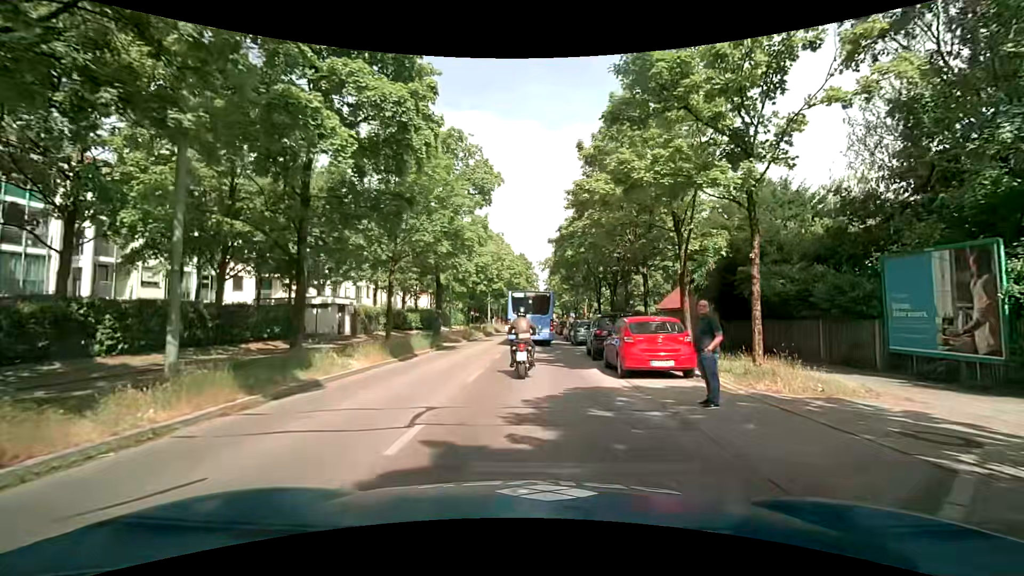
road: tertiary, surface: asphalt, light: Day
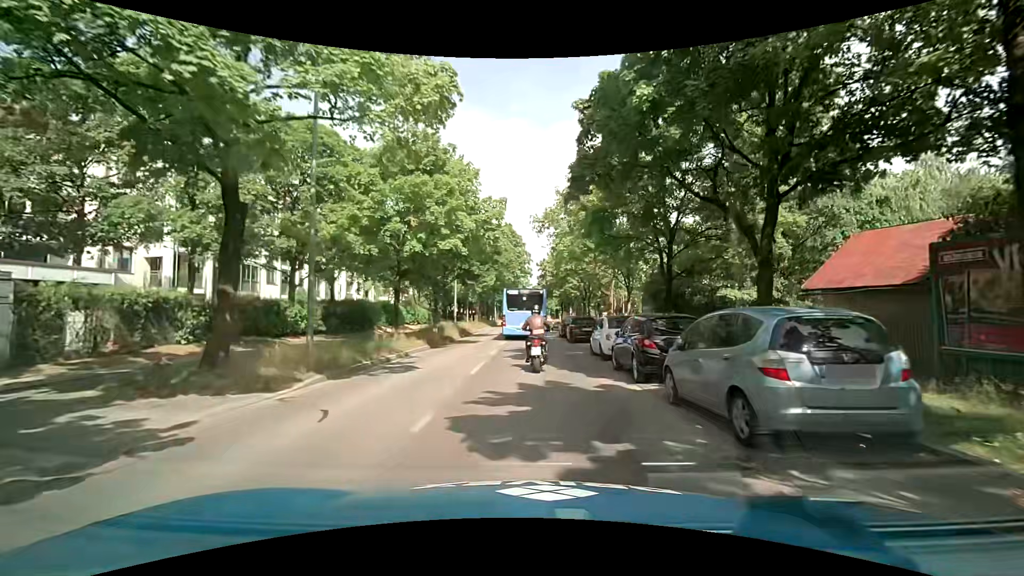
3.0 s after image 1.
(-0.2, +23.5) m; 0°
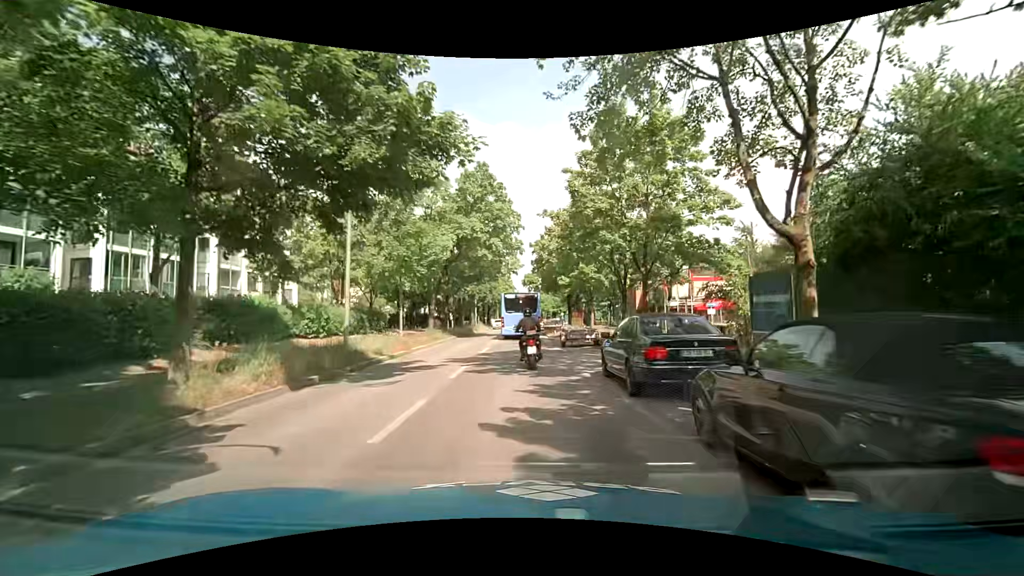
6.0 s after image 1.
(+0.4, +24.7) m; +1°
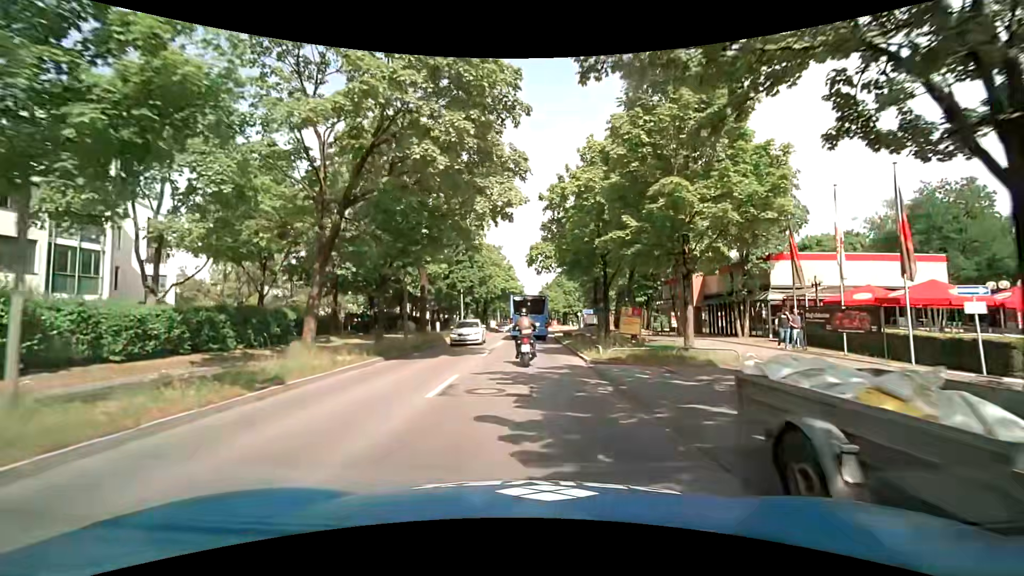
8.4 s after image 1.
(-0.3, +21.2) m; -1°
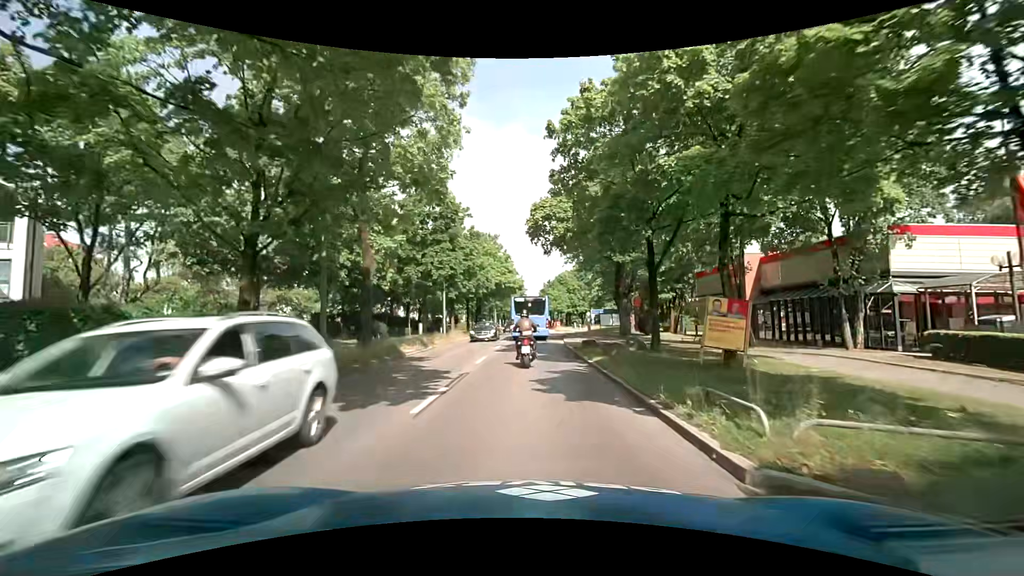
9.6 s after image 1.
(0.0, +11.2) m; +1°
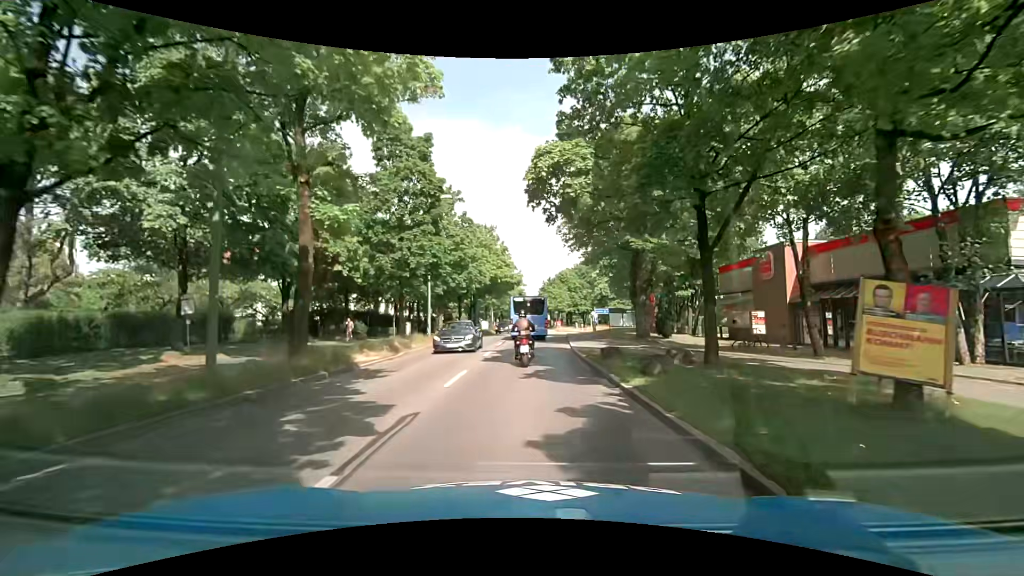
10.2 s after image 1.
(-0.1, +5.8) m; -1°
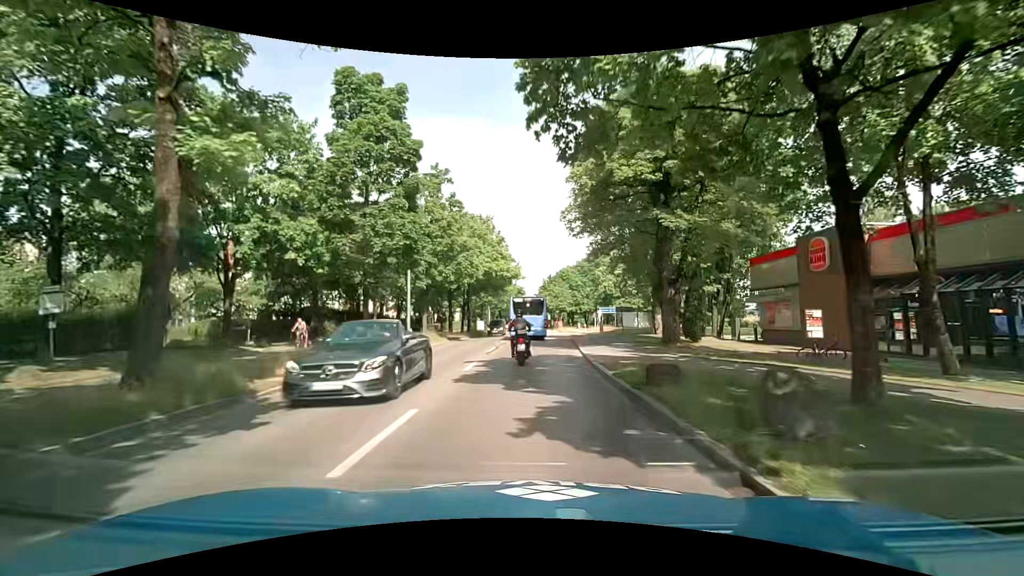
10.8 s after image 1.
(0.0, +5.9) m; 0°
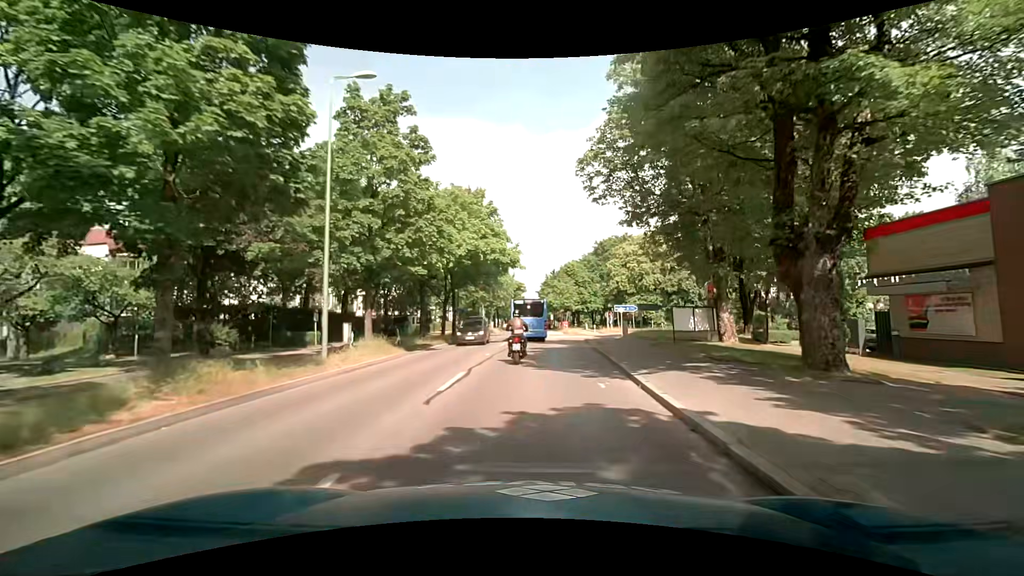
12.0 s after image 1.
(-0.1, +12.0) m; 0°
(0, +10) (0, +20) (0, +30) (0, +40) (0, +50) (0, +60) (0, +70) (+1, +80) (+1, +90) (+1, +100) m
